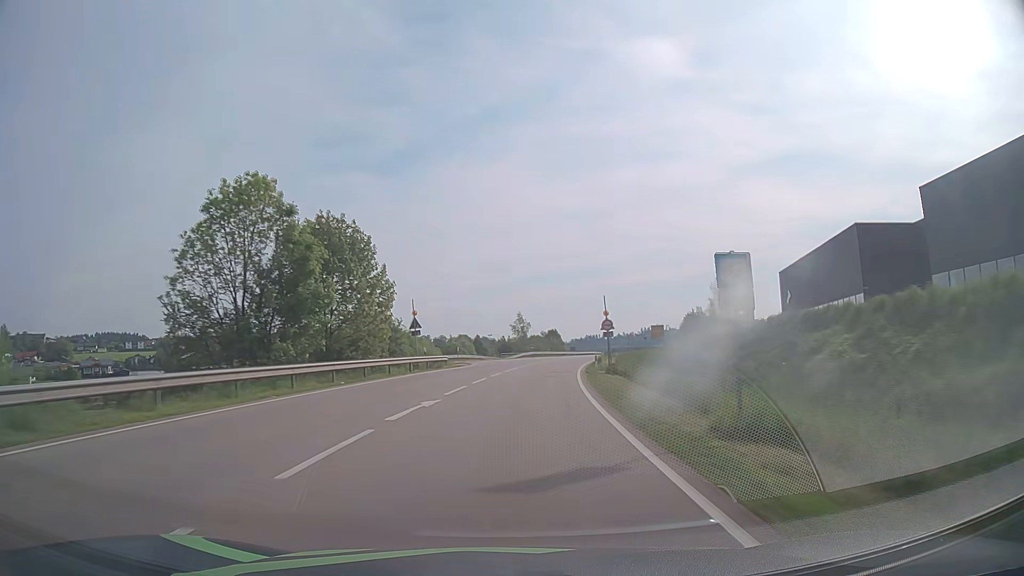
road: primary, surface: asphalt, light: Day
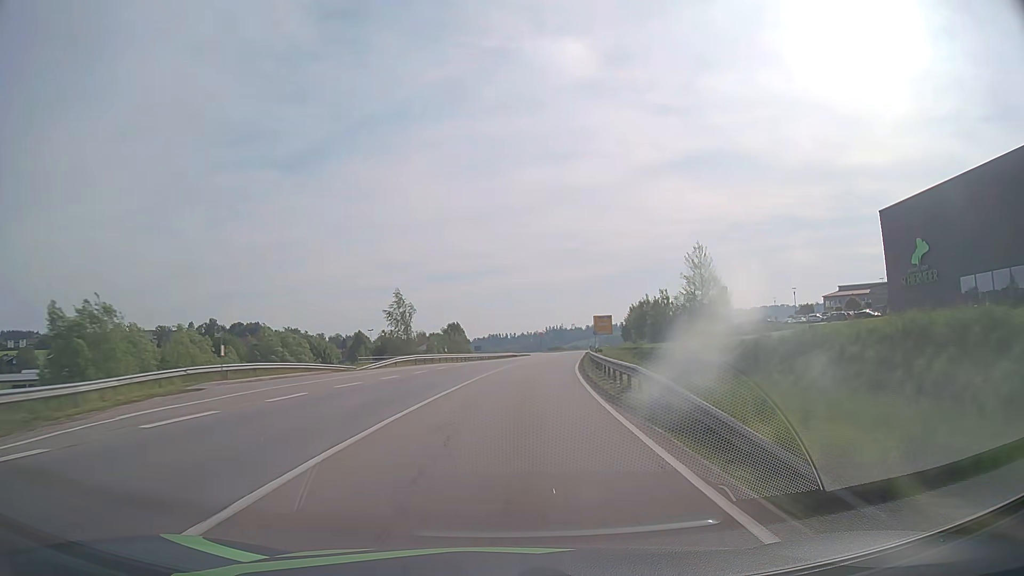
(+3.4, +46.1) m; +8°
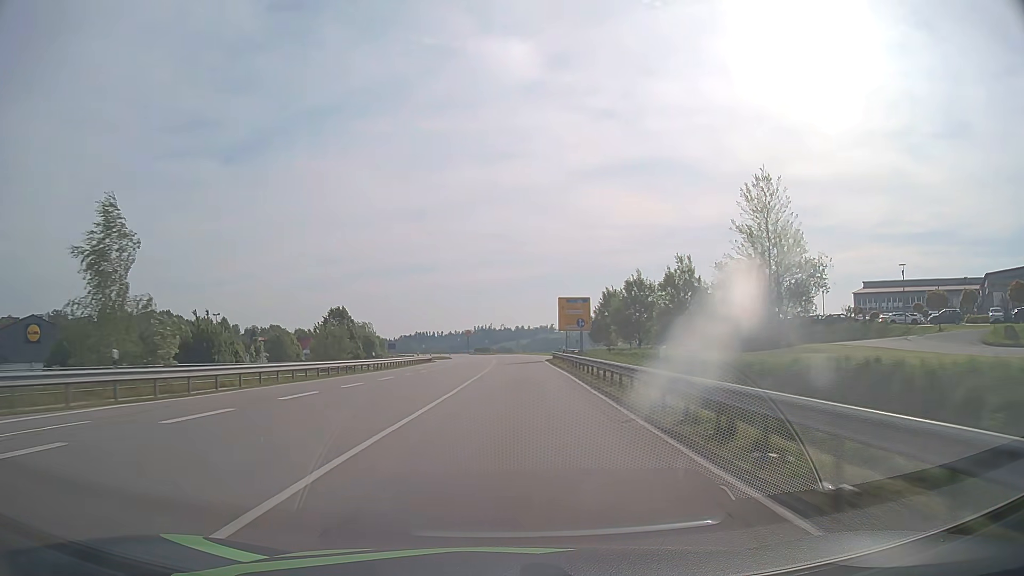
(+2.9, +47.1) m; +6°
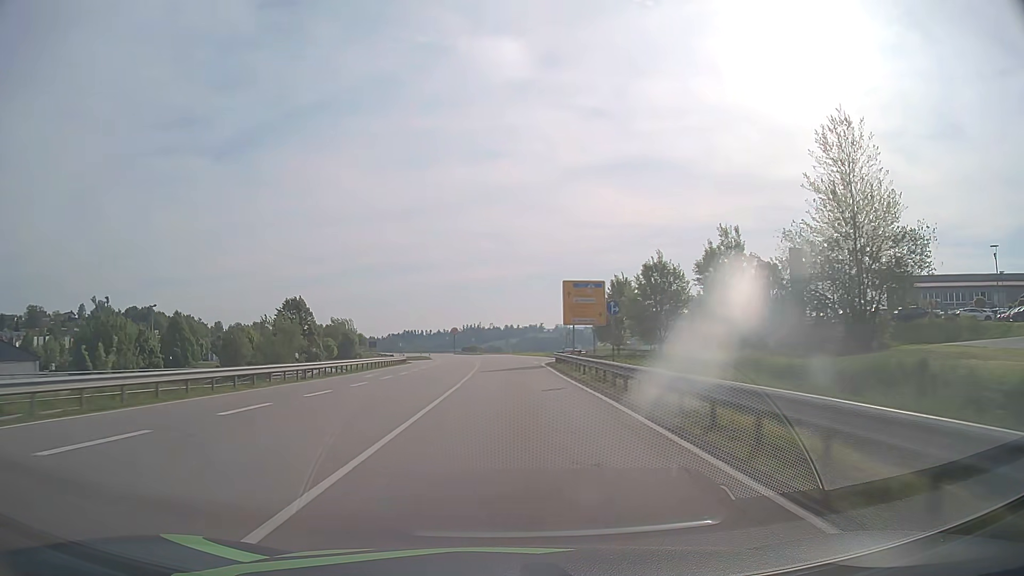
(+0.2, +15.8) m; +1°
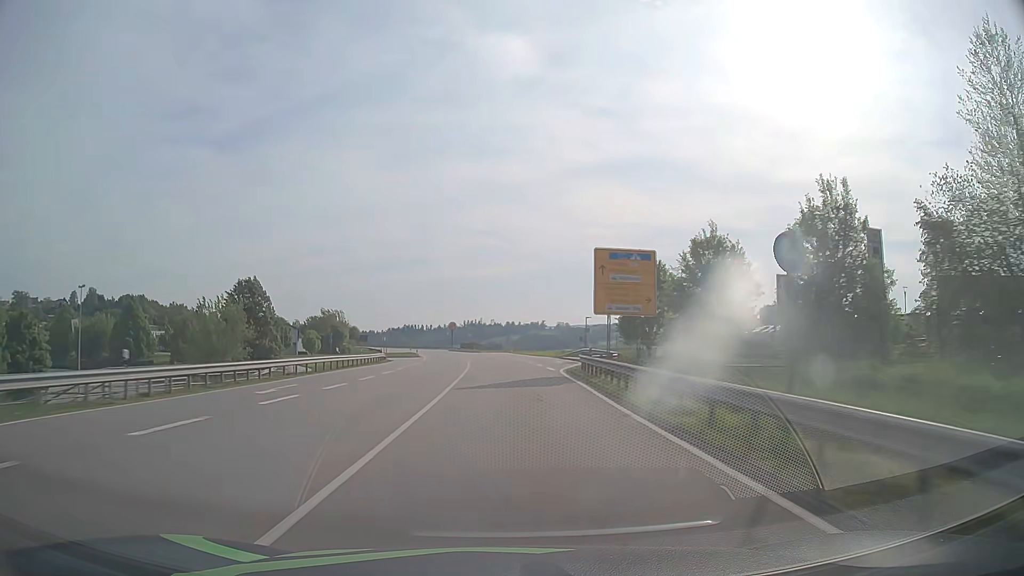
(0.0, +15.8) m; 0°
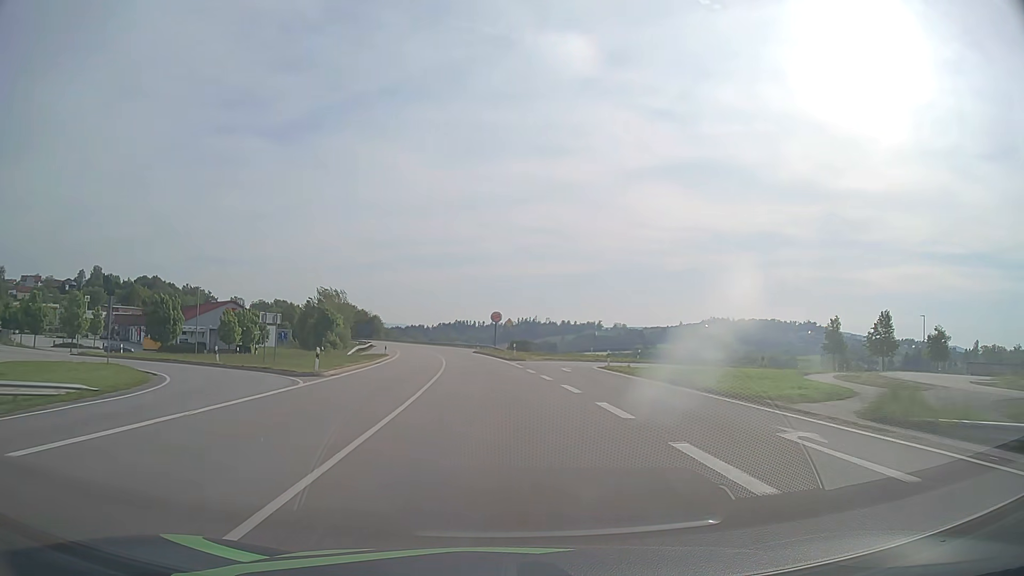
(-1.8, +63.2) m; -4°
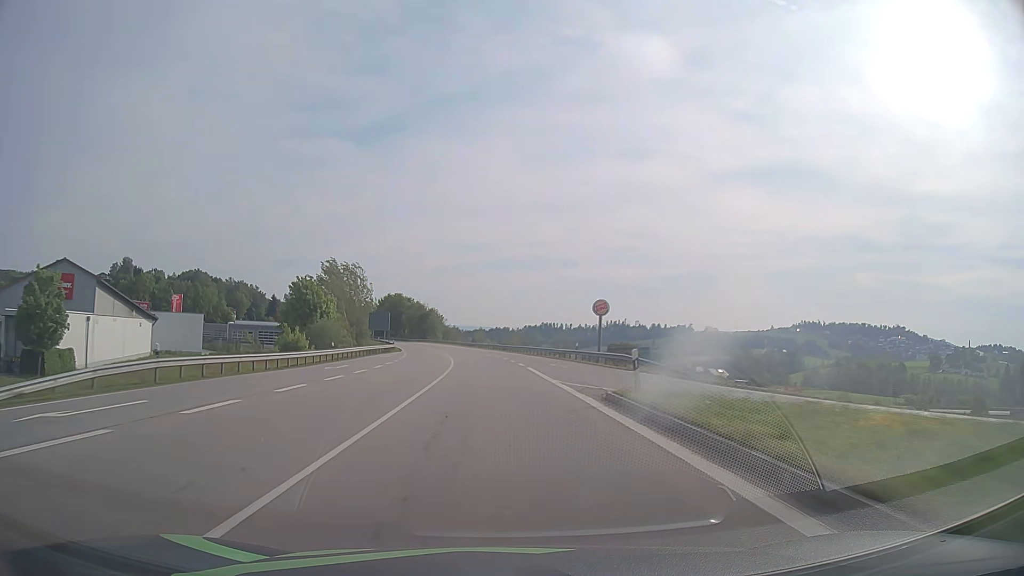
(-4.1, +63.3) m; -7°
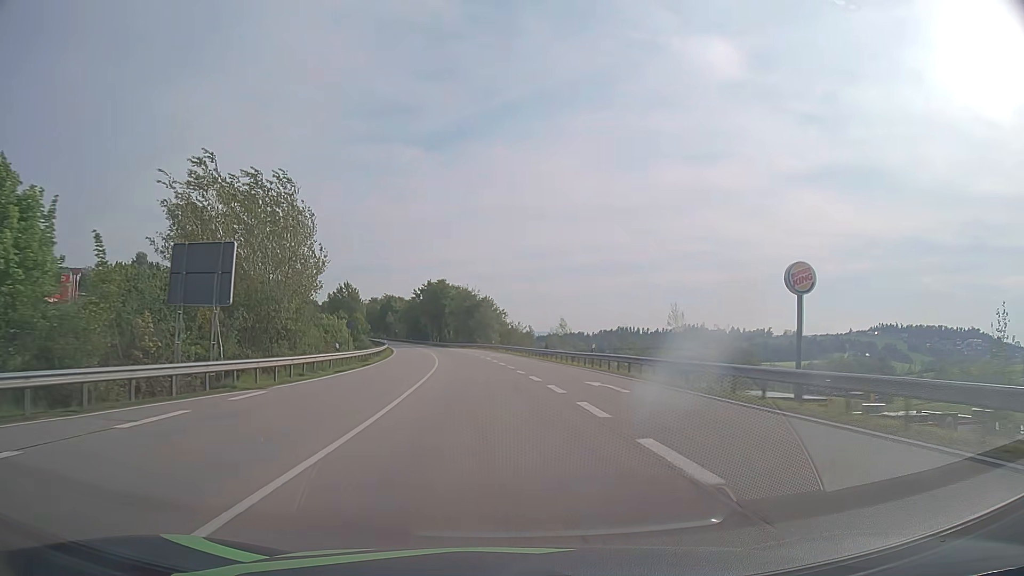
(-3.2, +63.0) m; -6°
(0, +10) (0, +20) (-1, +30) (-2, +40) (-3, +50) (-4, +60) (-5, +70) (-7, +80) (-8, +89) (-10, +99) m
